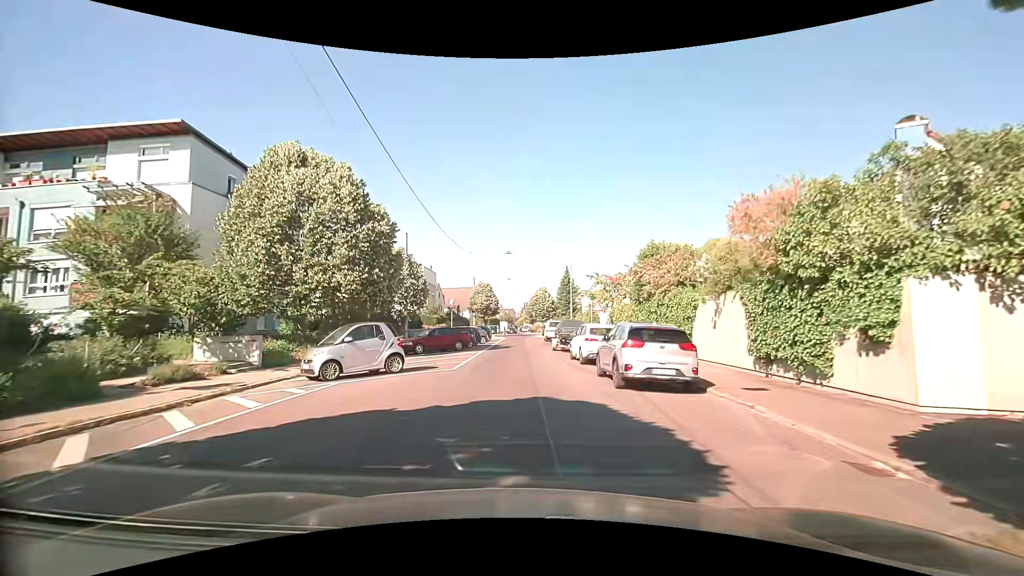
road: residential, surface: asphalt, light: Day
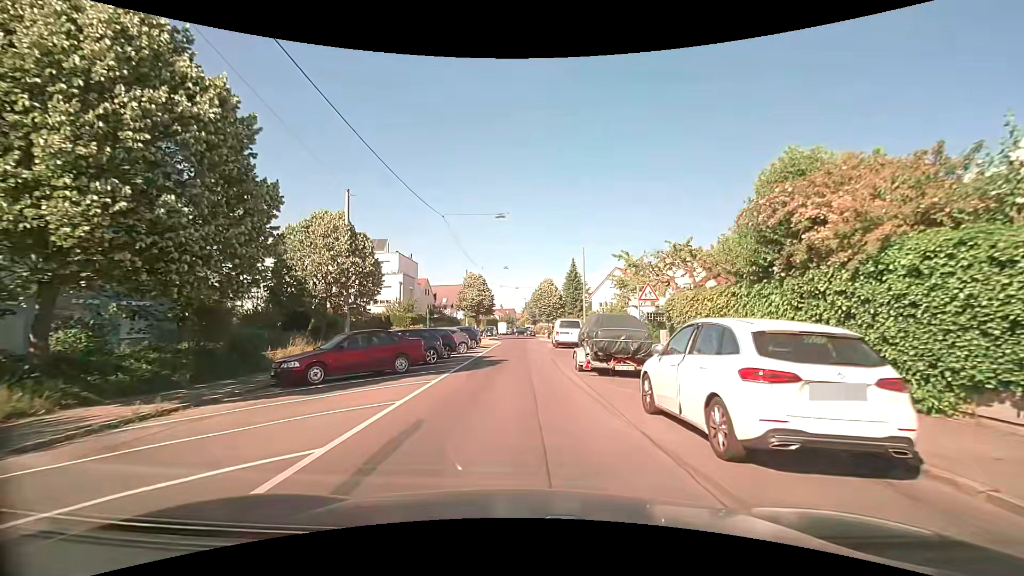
(+0.2, +13.4) m; +1°
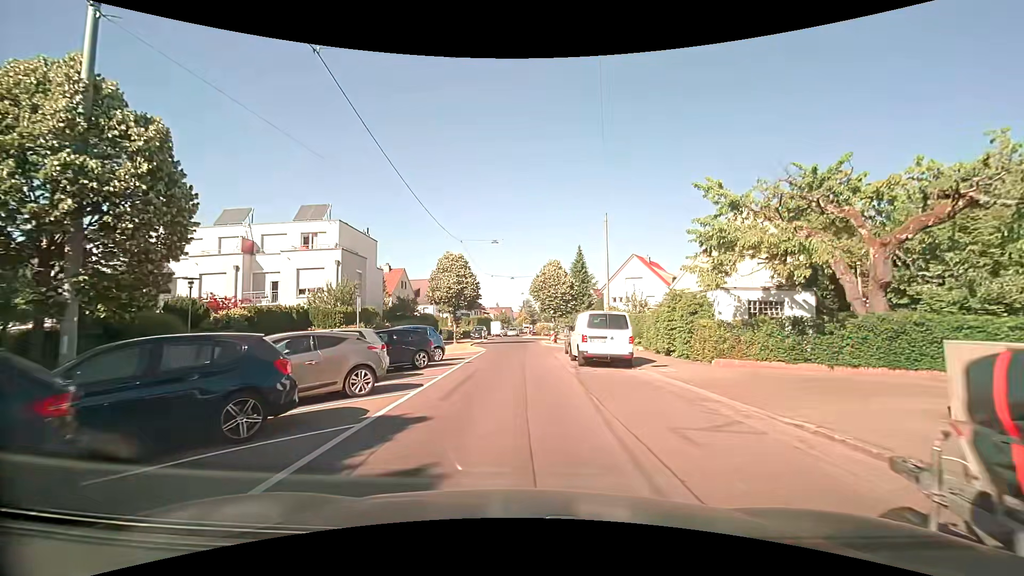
(0.0, +15.9) m; 0°
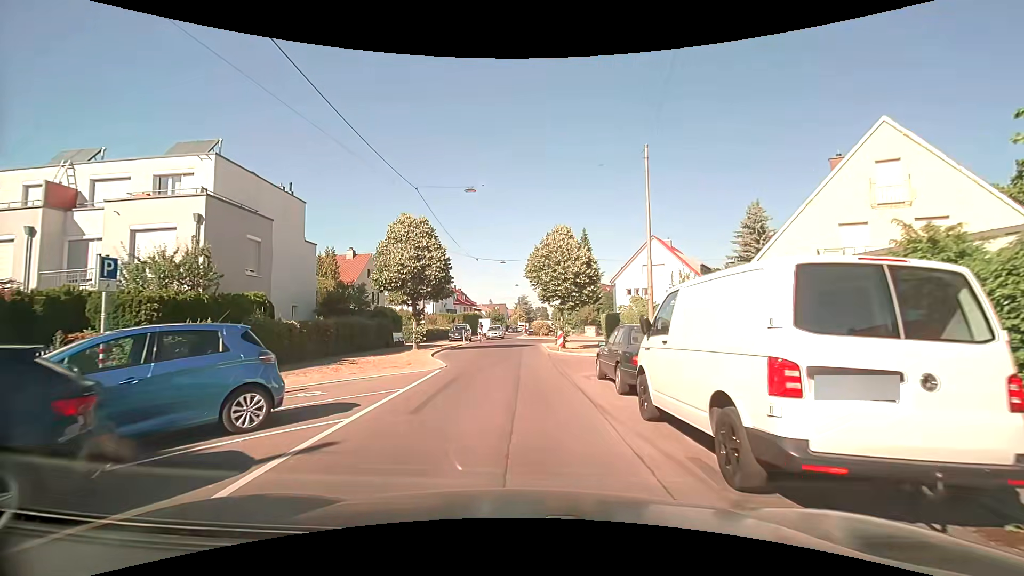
(+0.1, +13.7) m; 0°
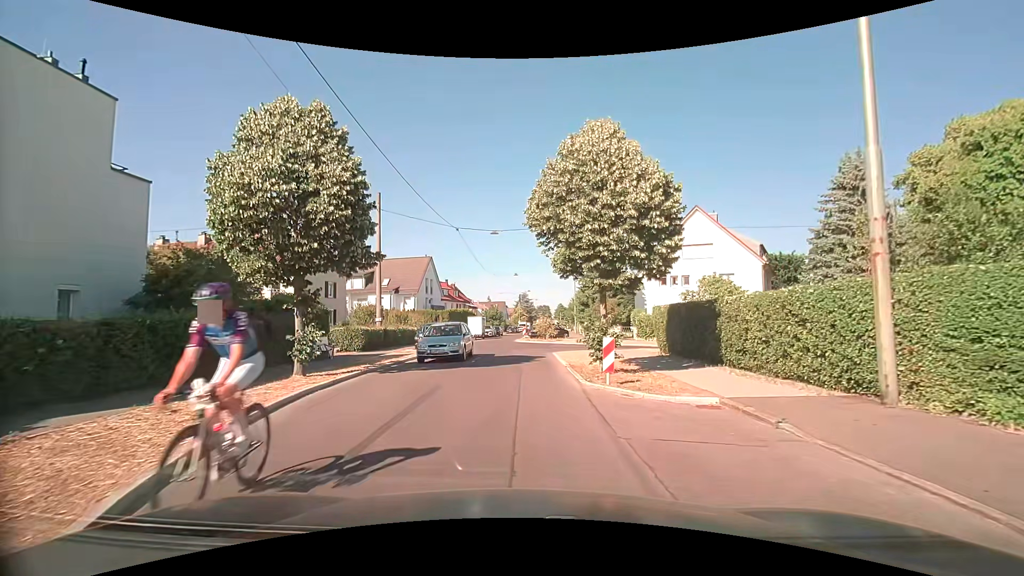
(0.0, +14.7) m; 0°
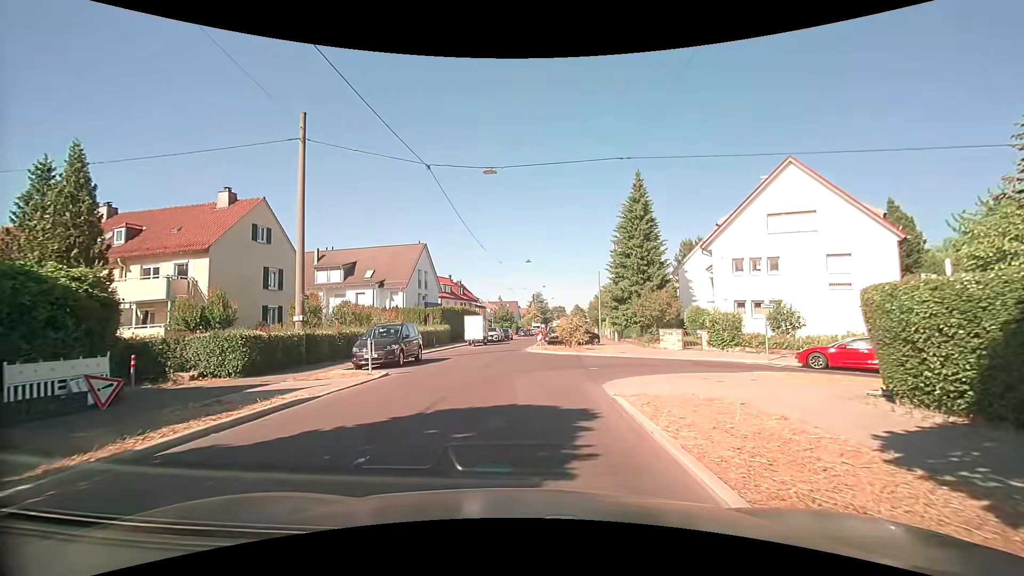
(-0.1, +13.5) m; -3°
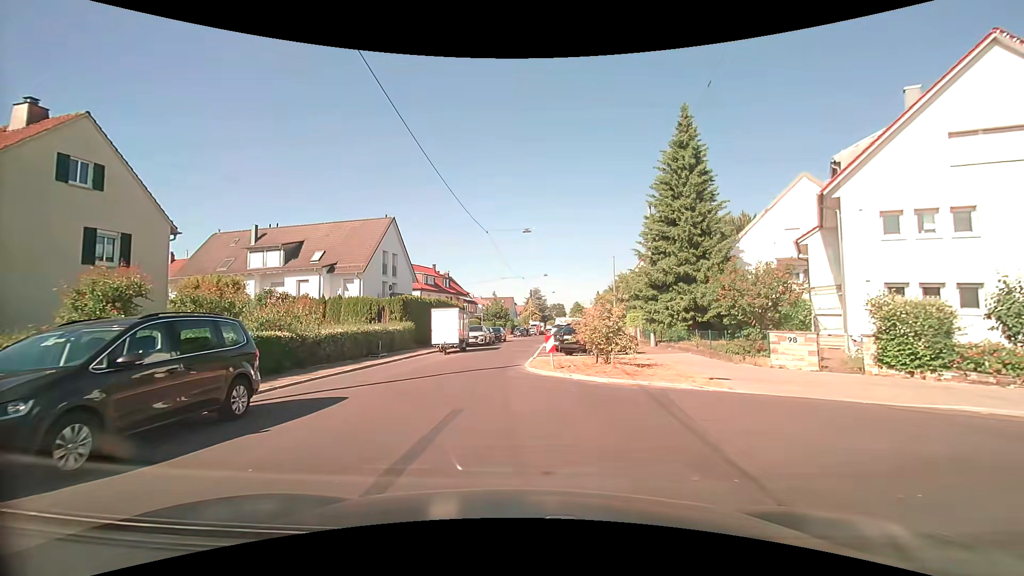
(+0.4, +13.7) m; +1°
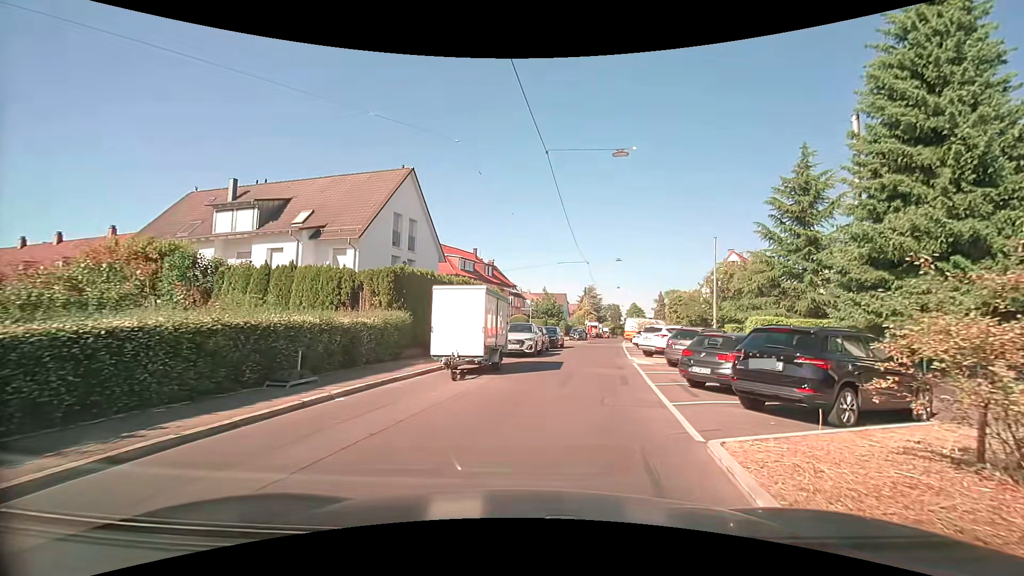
(-0.8, +14.3) m; -6°
(+1, +10) (+3, +20) (+5, +30) (+6, +39) (+9, +49) (+11, +59) (+14, +68) (+17, +78) (+19, +88) (+21, +98) m
